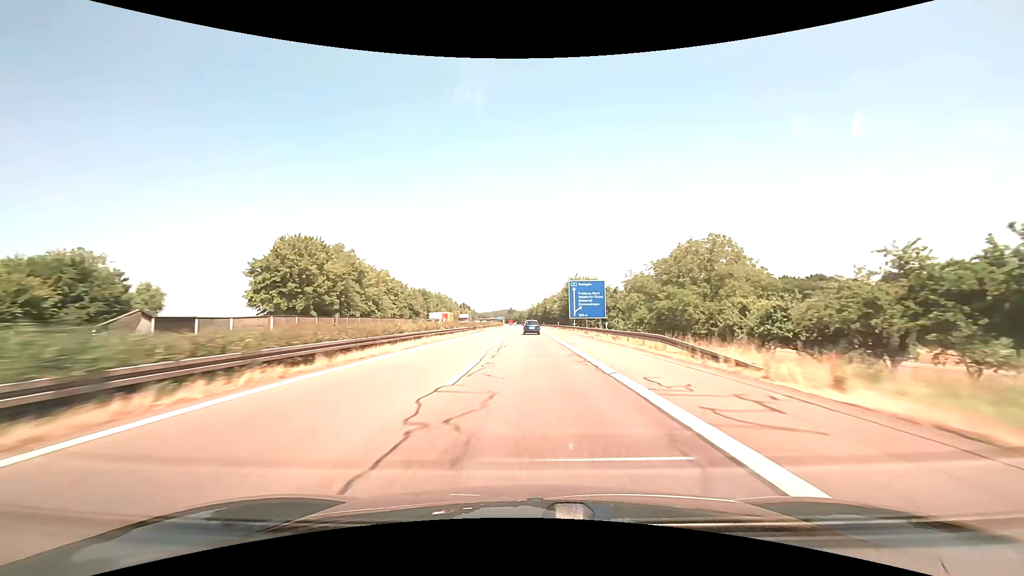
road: motorway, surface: asphalt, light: Day
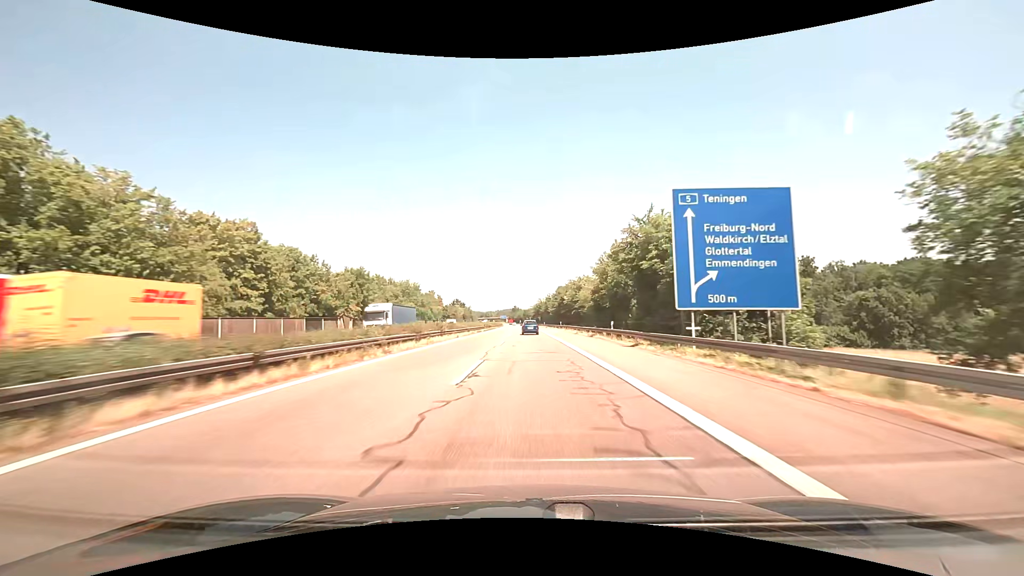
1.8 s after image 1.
(-0.2, +53.6) m; 0°
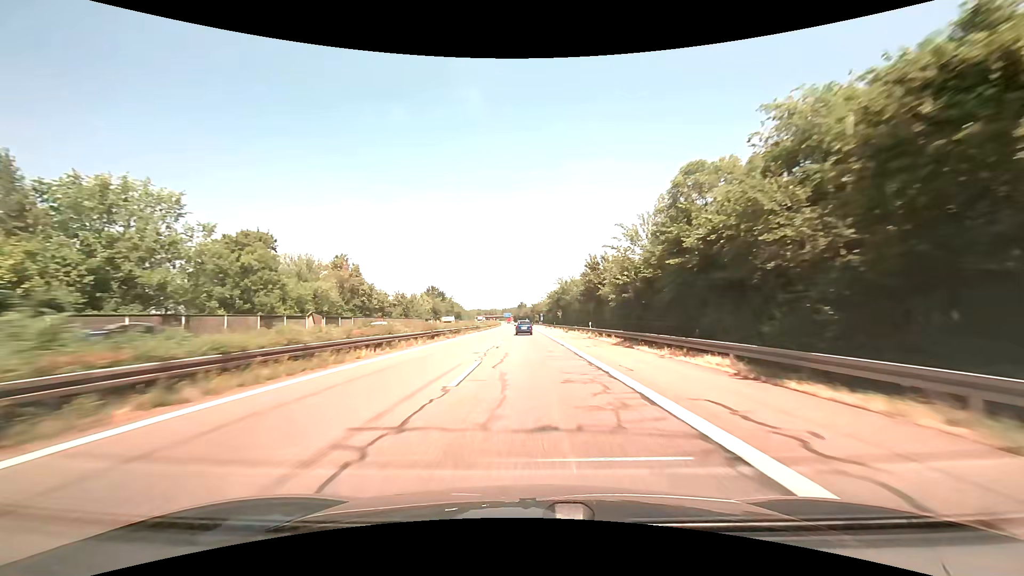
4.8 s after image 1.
(-0.8, +89.5) m; -1°
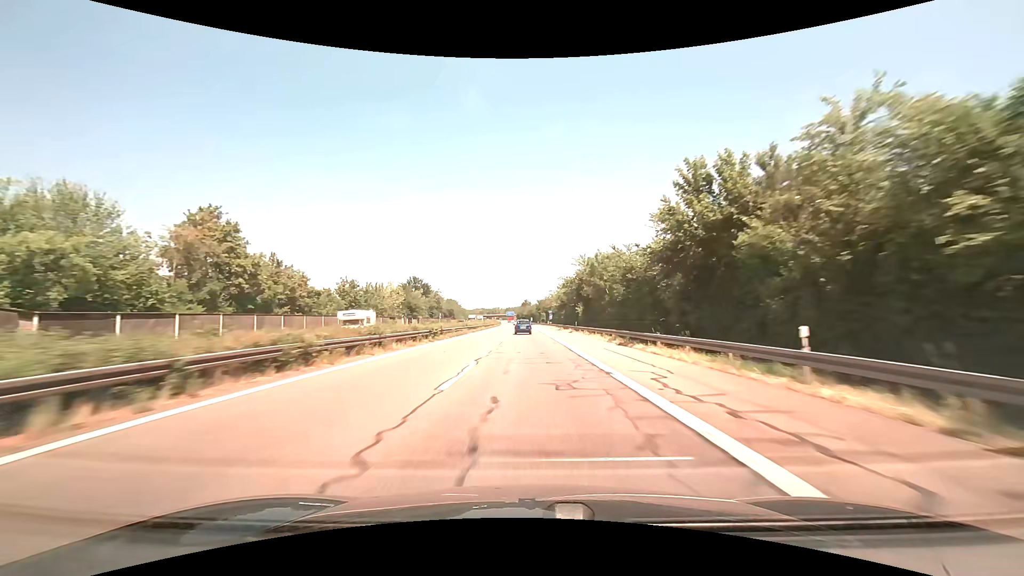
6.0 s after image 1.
(-0.2, +35.9) m; -1°
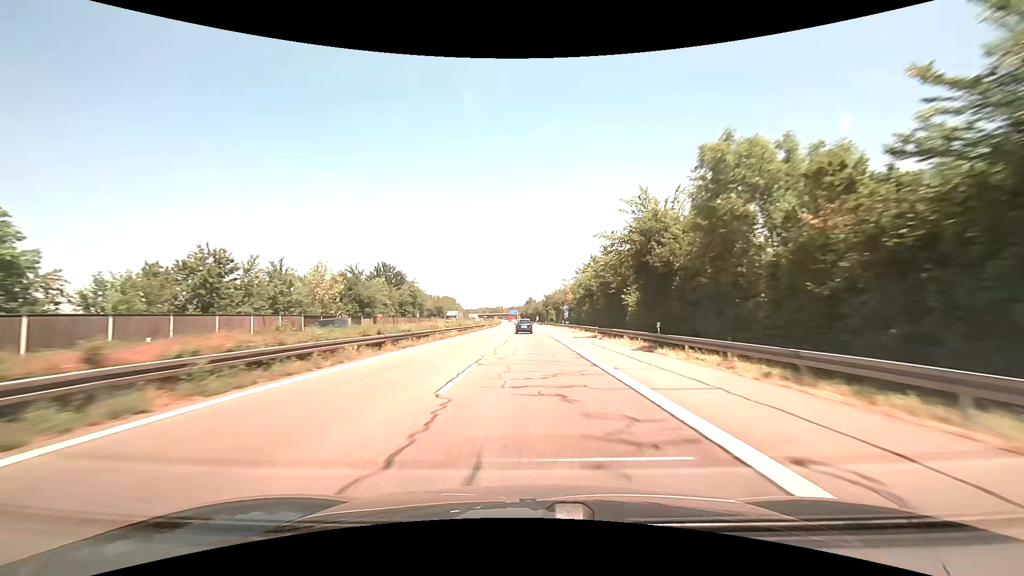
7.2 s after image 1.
(-0.2, +35.9) m; -1°
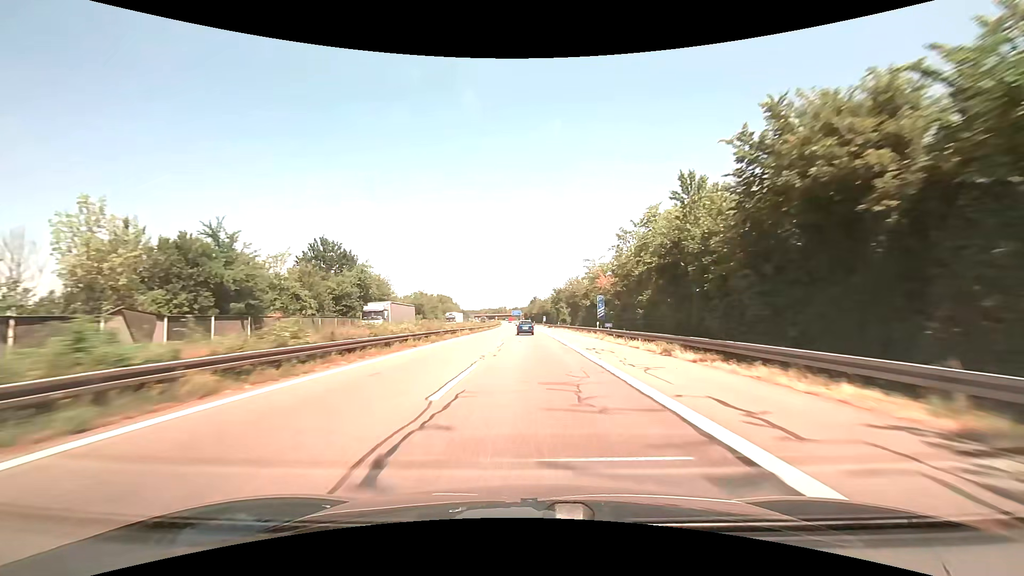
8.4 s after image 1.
(-0.1, +35.9) m; 0°
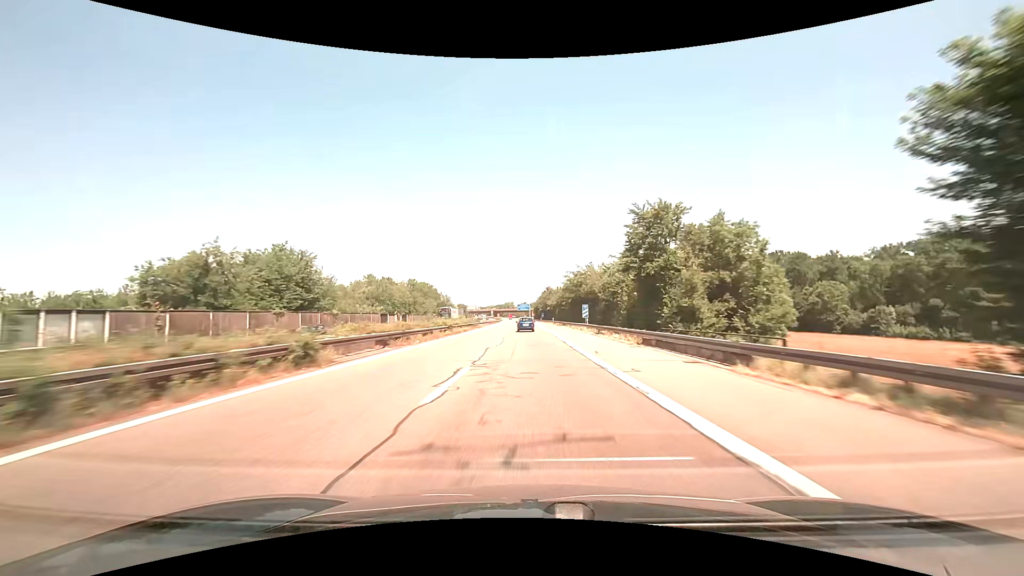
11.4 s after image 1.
(-1.1, +89.5) m; -1°
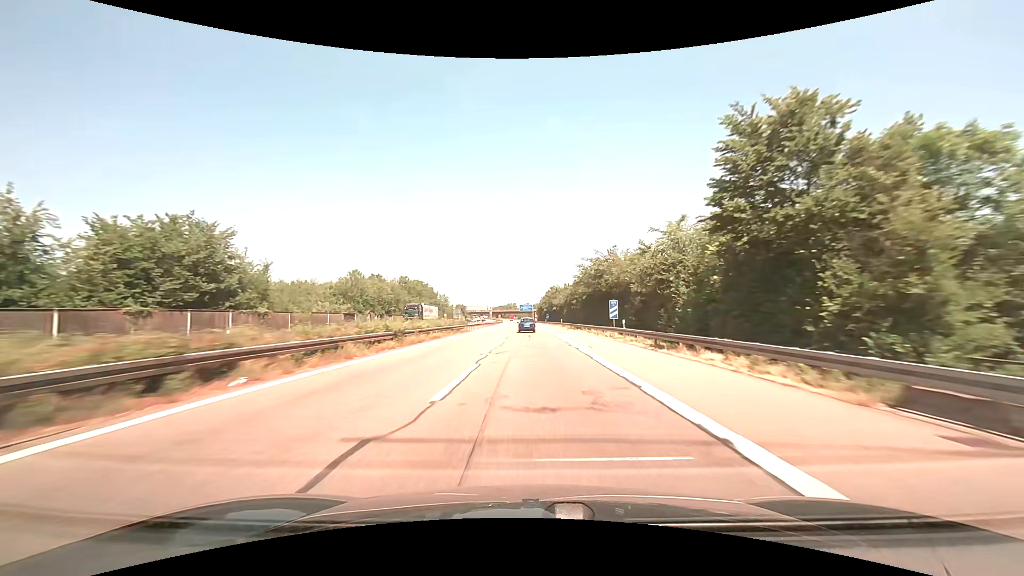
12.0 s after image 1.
(0.0, +17.8) m; 0°
(0, +10) (0, +20) (0, +30) (0, +40) (0, +50) (0, +60) (0, +70) (0, +80) (0, +90) (0, +100) m
